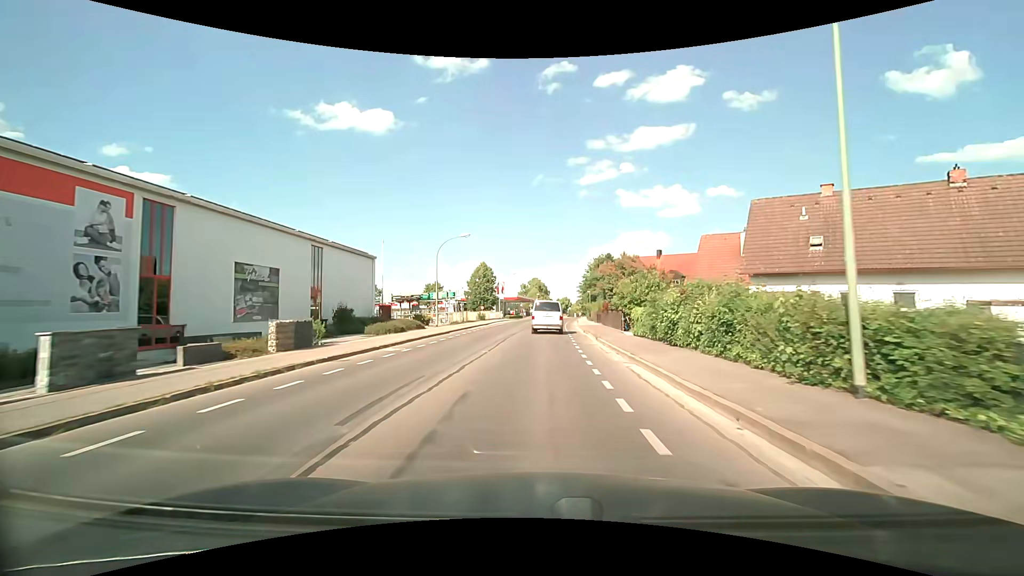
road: secondary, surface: asphalt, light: Day
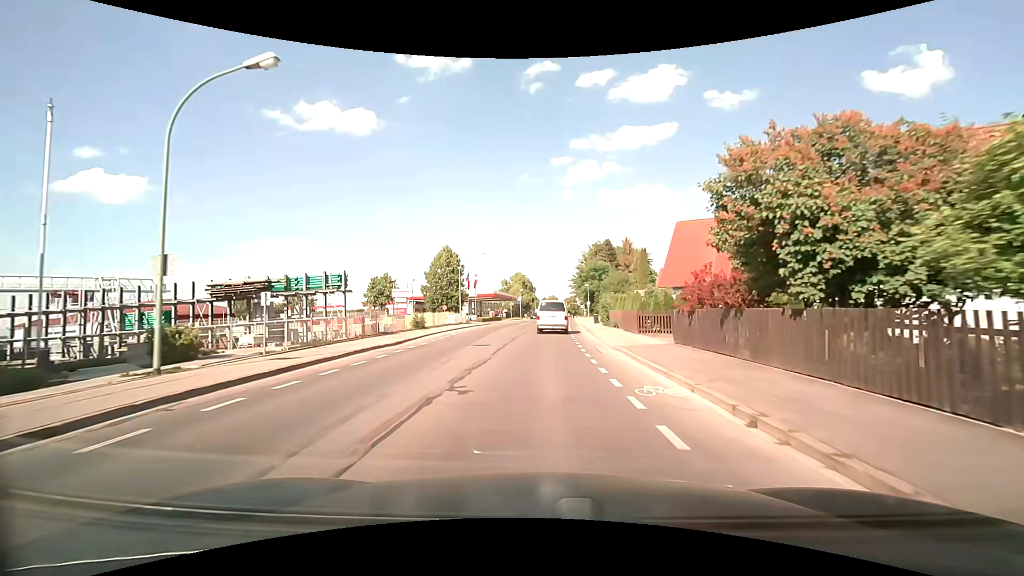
(+0.4, +27.9) m; +2°
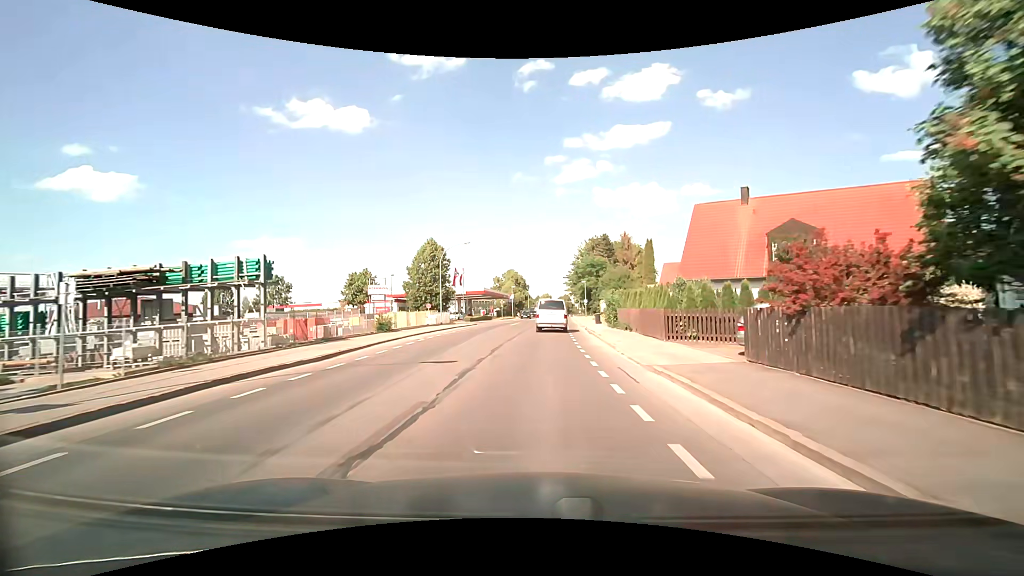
(0.0, +6.9) m; 0°
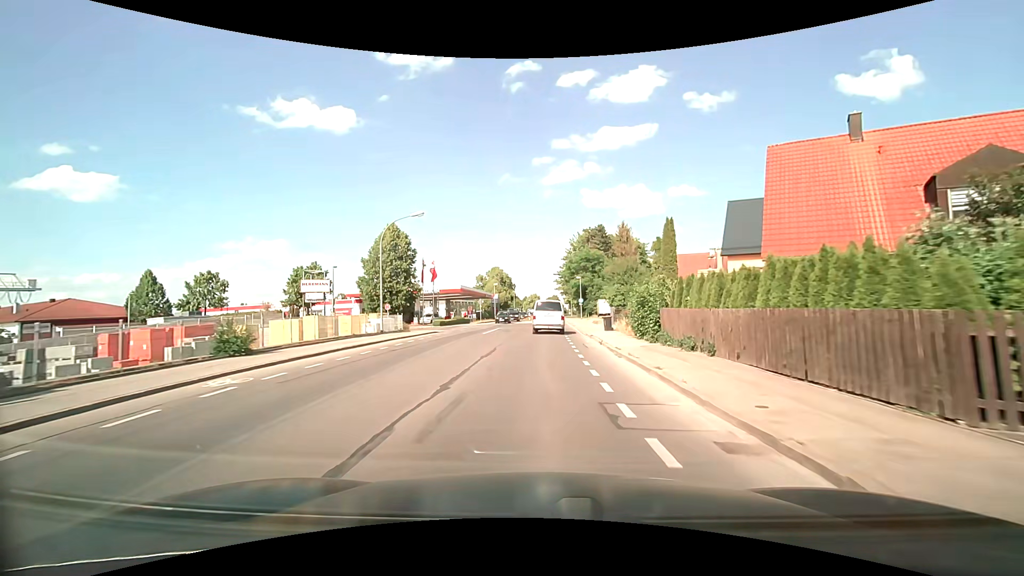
(+0.2, +13.7) m; +1°
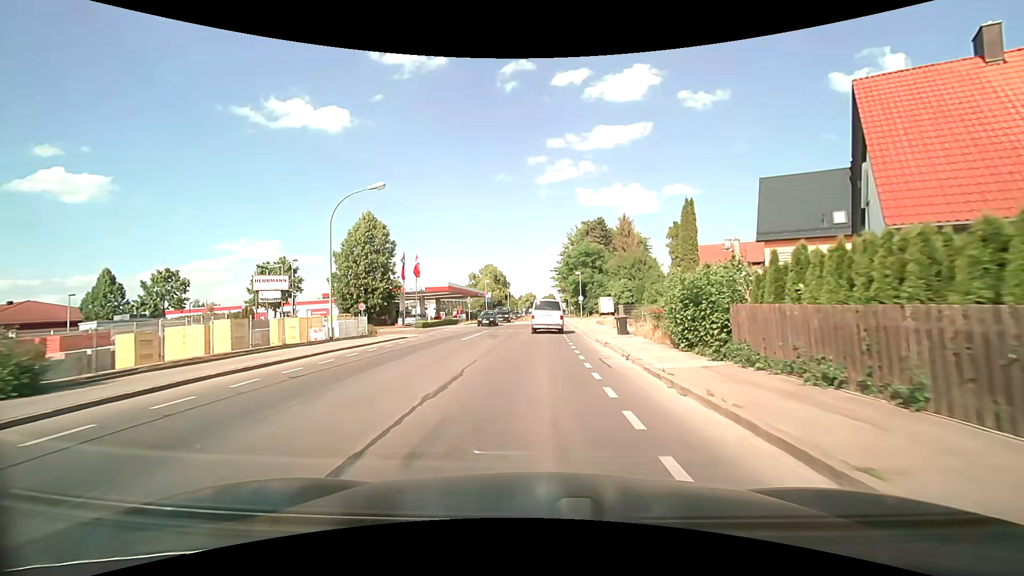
(0.0, +6.8) m; 0°
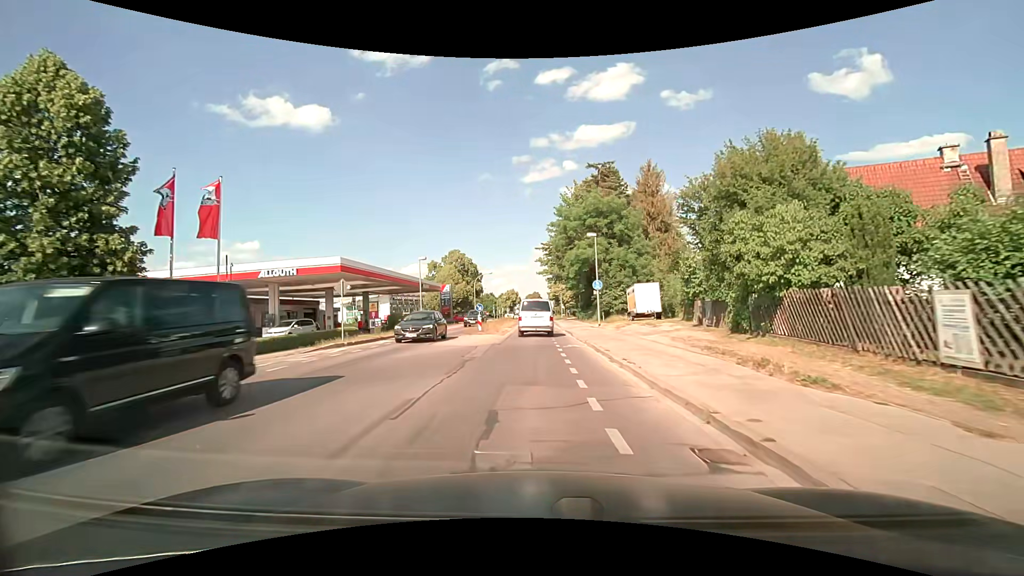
(+0.7, +32.9) m; +2°
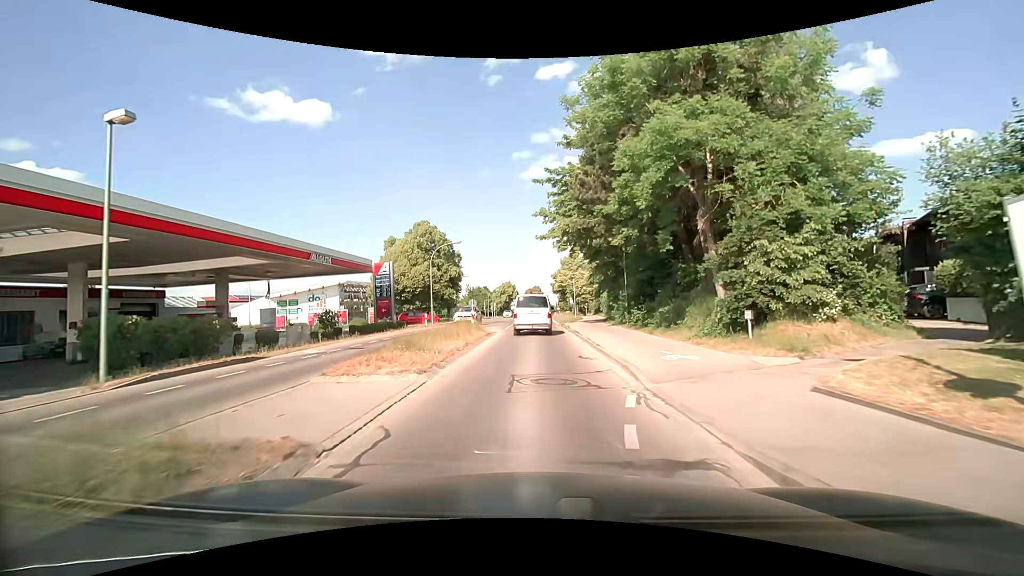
(-0.1, +29.6) m; 0°
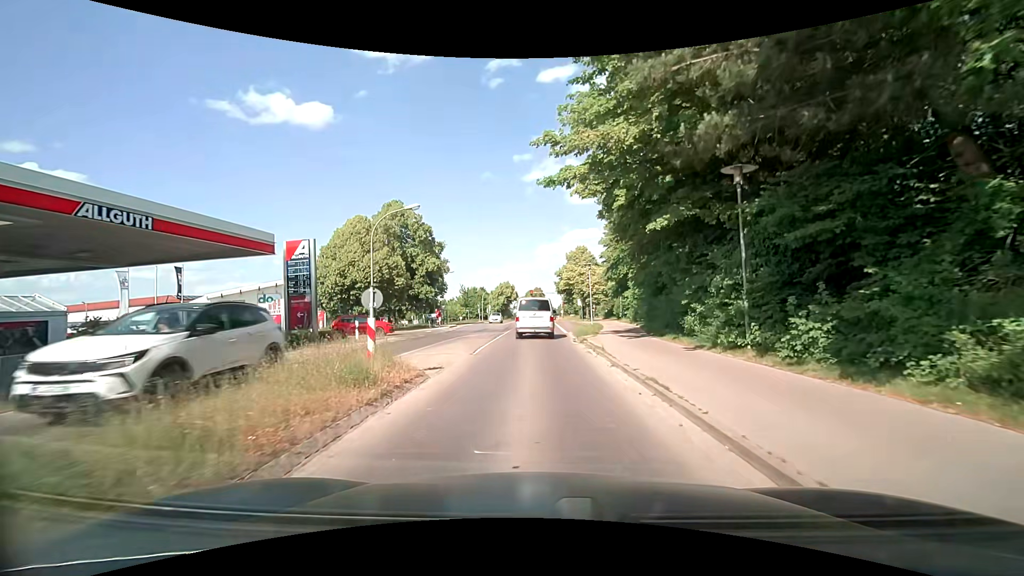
(-0.1, +15.5) m; -1°
(0, +10) (0, +20) (0, +30) (0, +40) (+1, +50) (+1, +60) (+1, +70) (+1, +80) (+2, +90) (+2, +100) m
